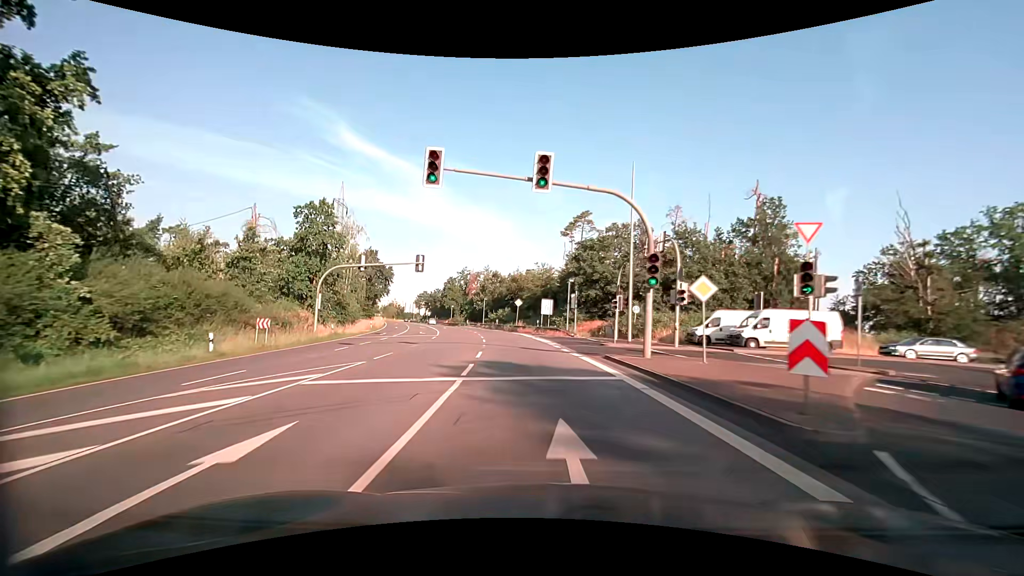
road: primary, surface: asphalt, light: Day
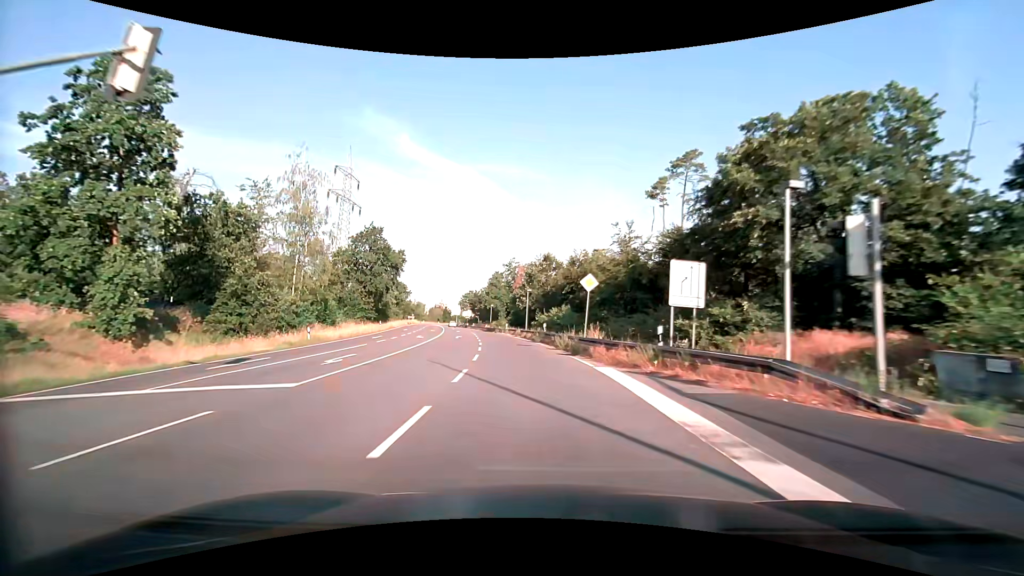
(-1.9, +31.6) m; -7°
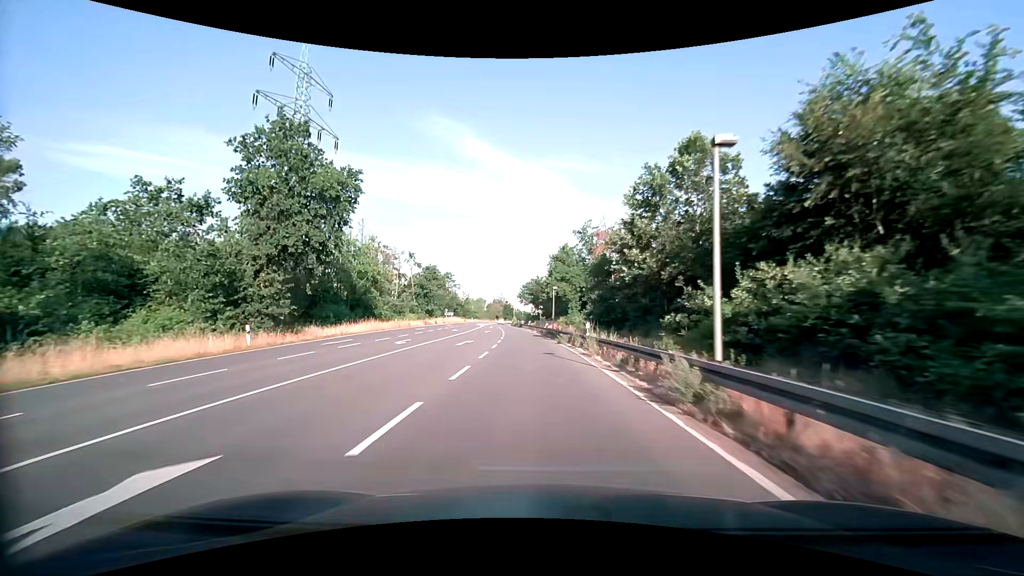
(-3.2, +42.2) m; -8°
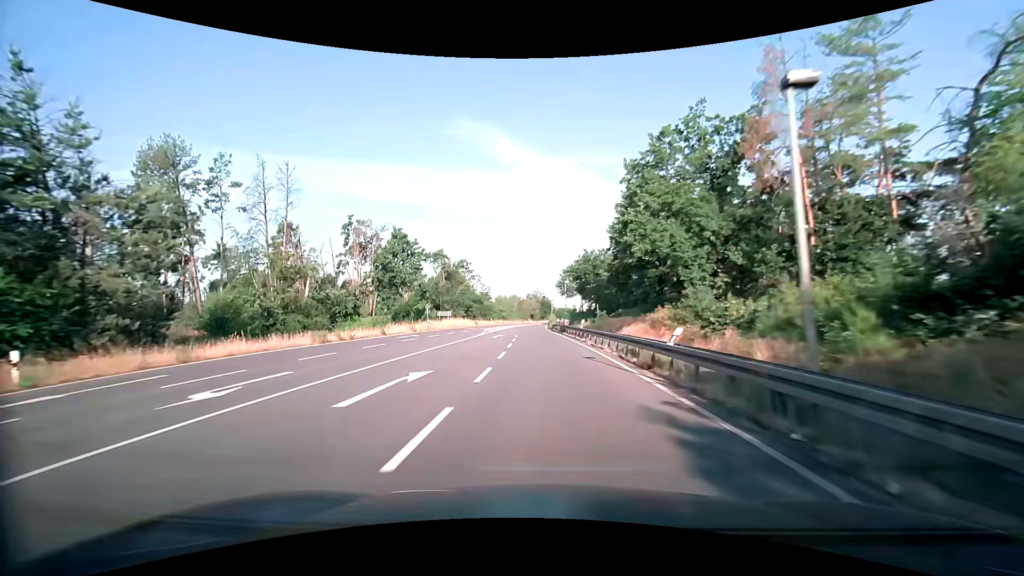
(-1.7, +43.0) m; -4°
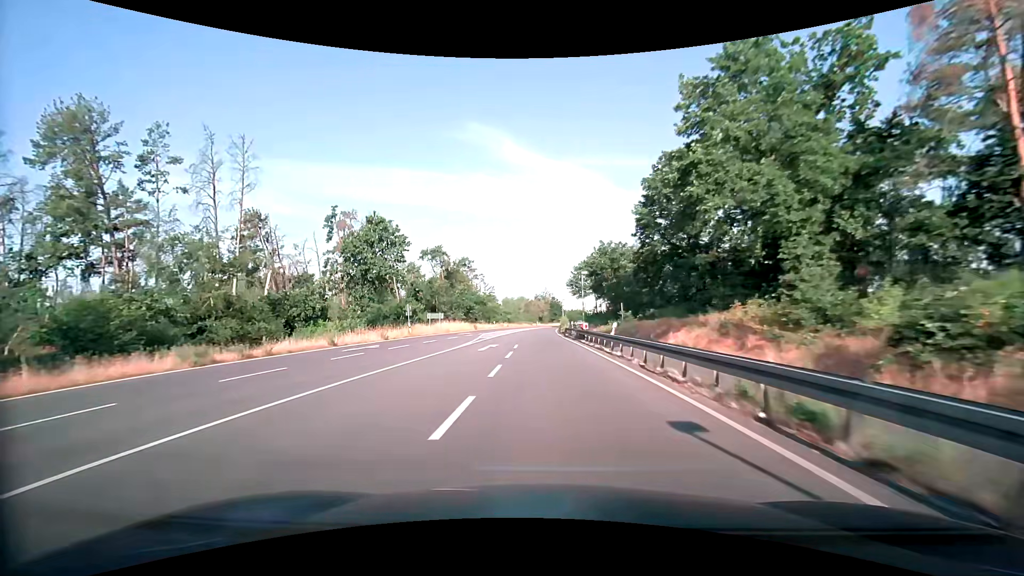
(-0.1, +10.9) m; -1°
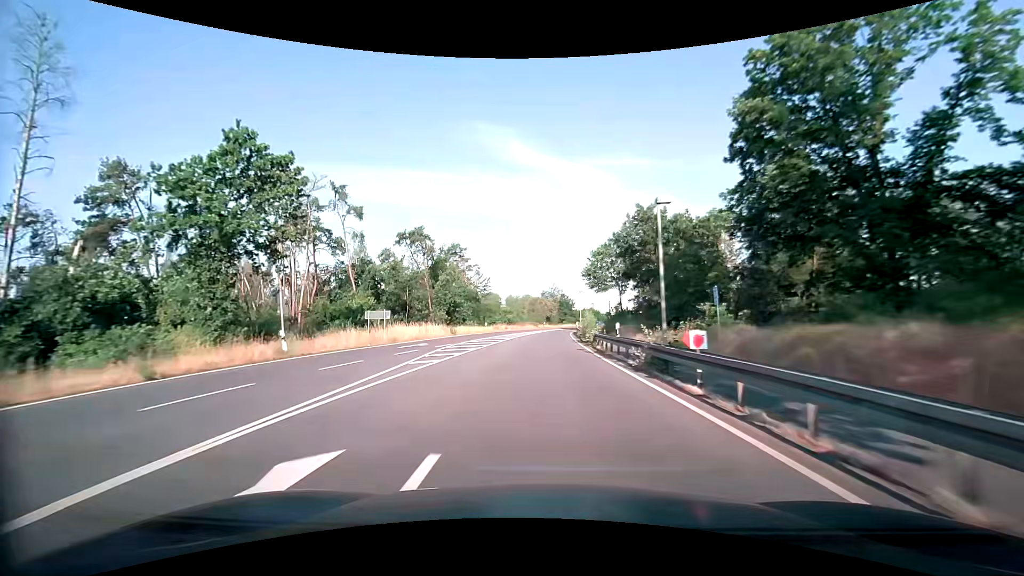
(-0.3, +21.8) m; -1°
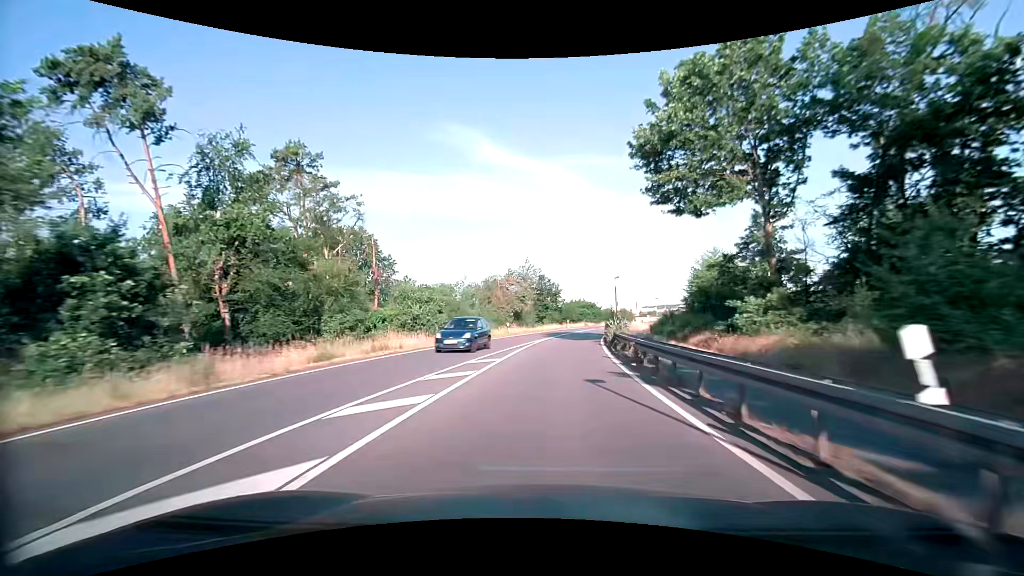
(+0.9, +55.0) m; +3°
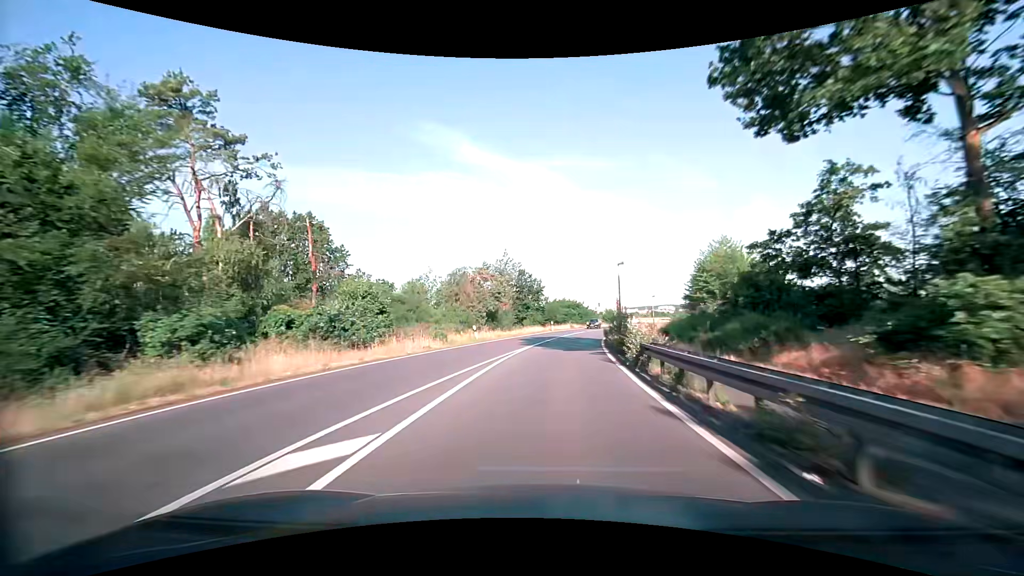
(+0.2, +11.1) m; +2°
(0, +10) (+1, +20) (+2, +30) (+3, +40) (+5, +50) (+6, +60) (+9, +69) (+11, +79) (+14, +89) (+17, +98) m
